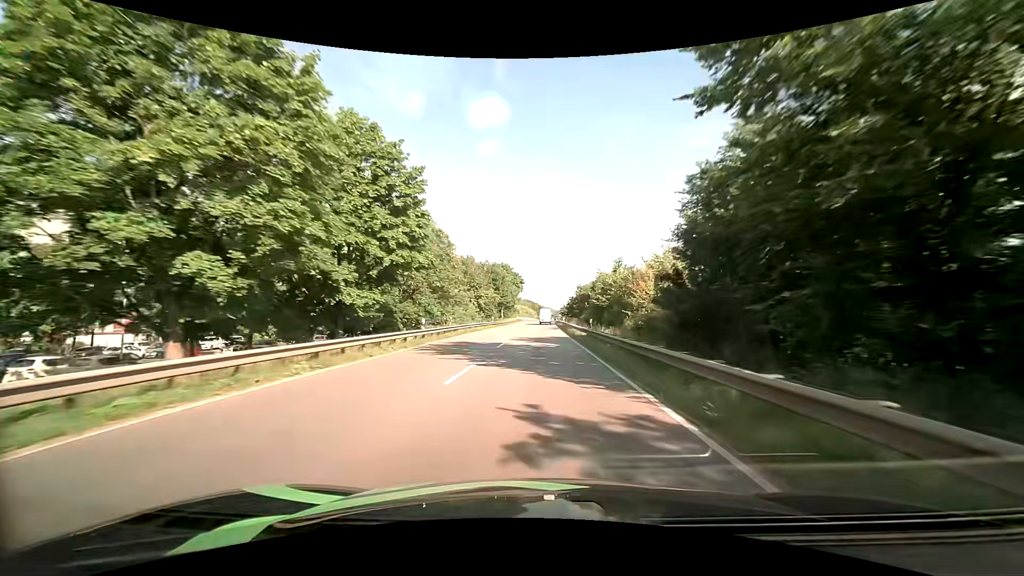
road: primary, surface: asphalt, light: Day
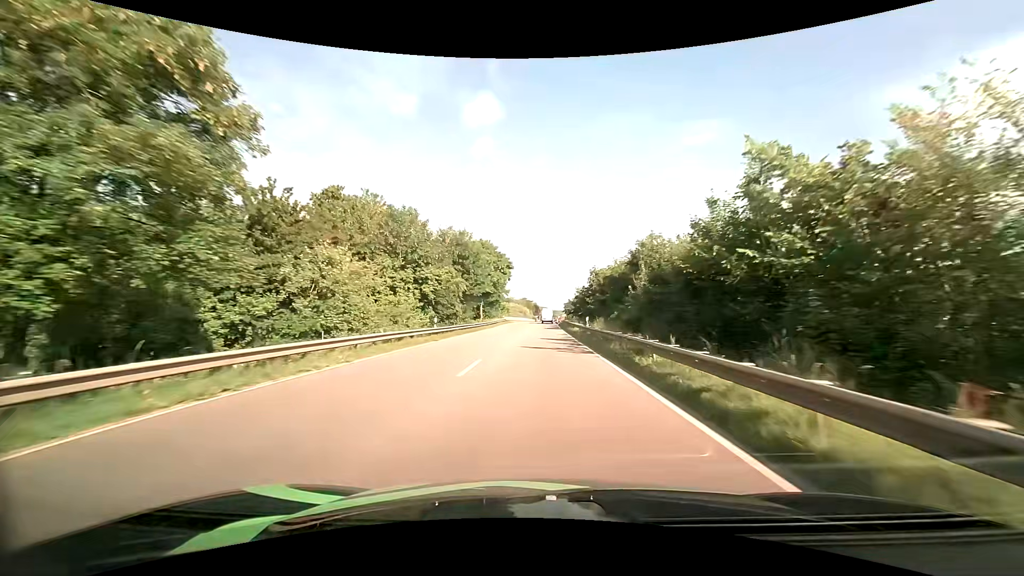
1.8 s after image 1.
(+0.3, +35.0) m; +1°
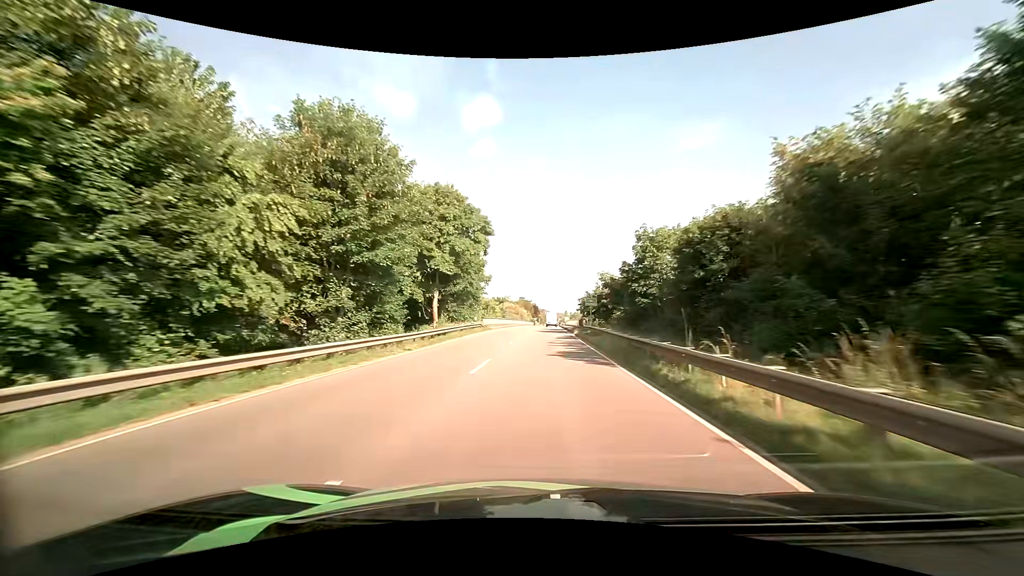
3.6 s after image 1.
(0.0, +34.9) m; 0°
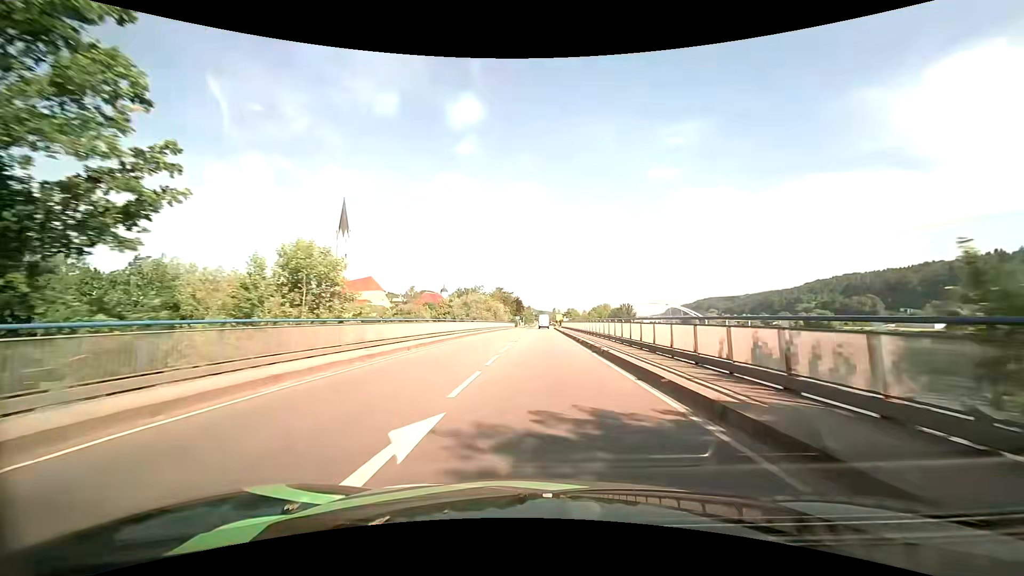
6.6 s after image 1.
(+0.8, +58.0) m; +1°
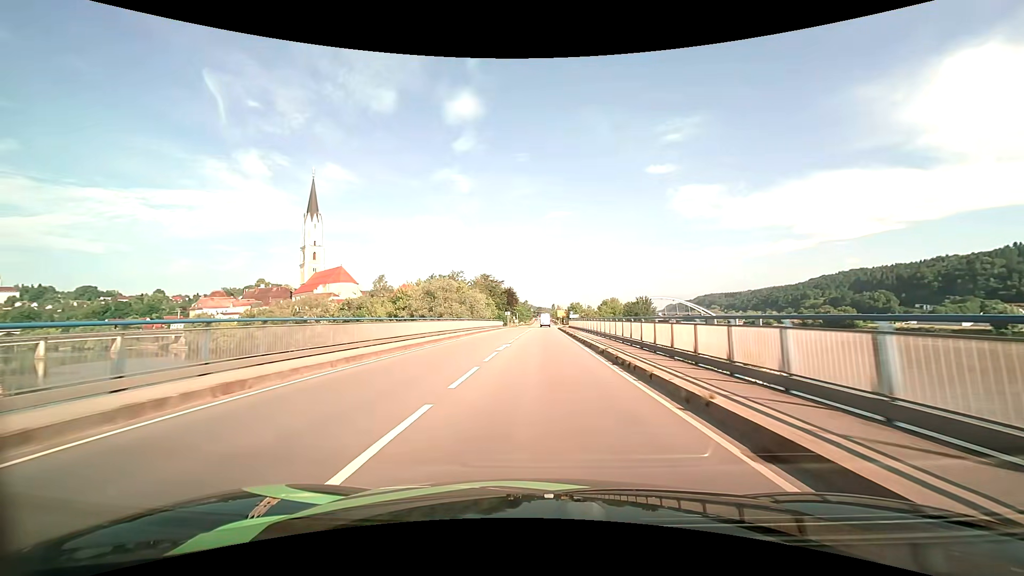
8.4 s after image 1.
(+0.3, +35.0) m; 0°
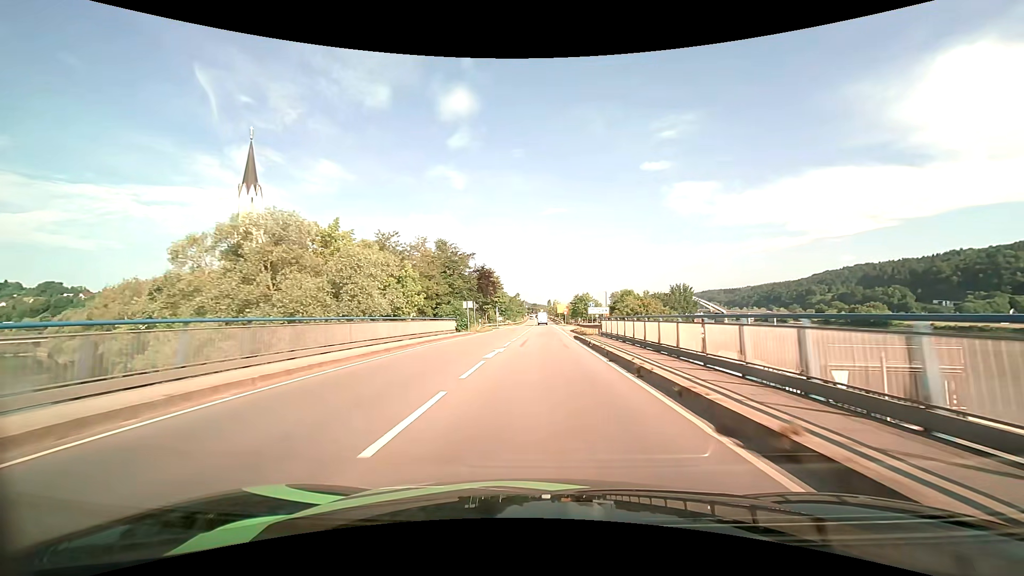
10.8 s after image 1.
(+0.3, +46.8) m; +1°
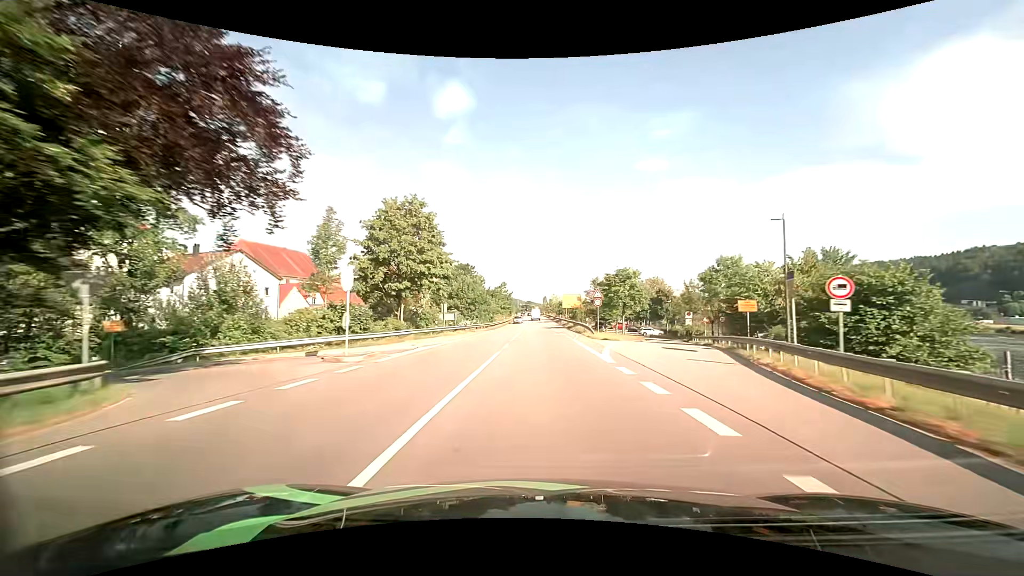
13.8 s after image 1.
(+0.3, +58.5) m; +1°
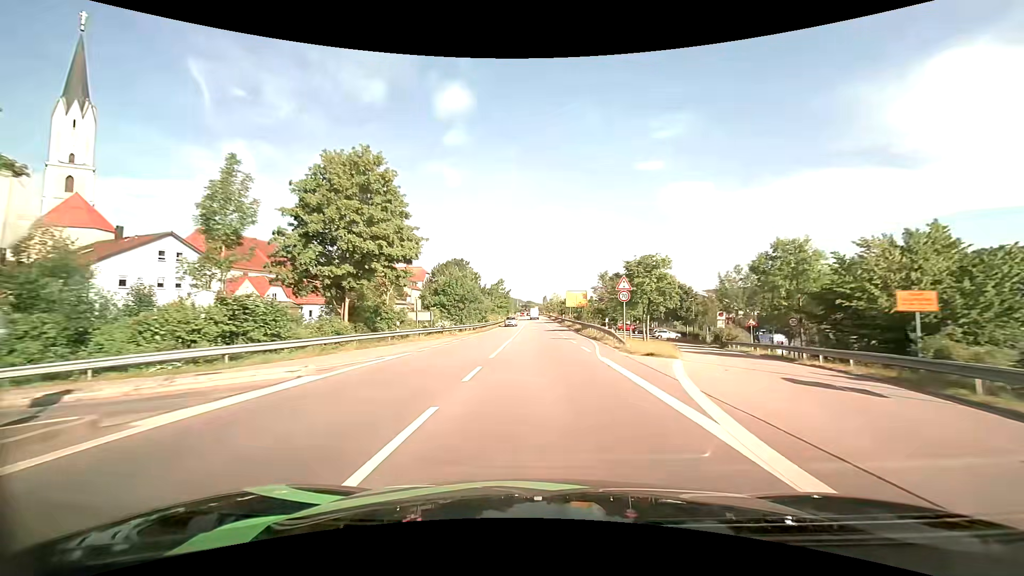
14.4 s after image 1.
(0.0, +11.7) m; 0°
(0, +10) (0, +20) (0, +30) (0, +40) (0, +50) (0, +60) (-1, +70) (-1, +80) (-1, +90) (-1, +100) m
